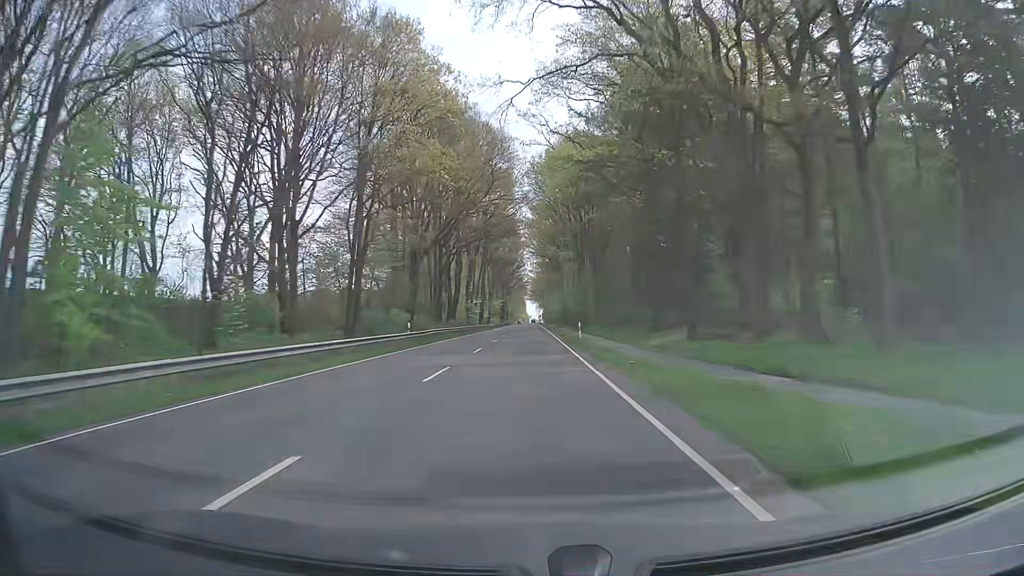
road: primary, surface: asphalt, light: Day
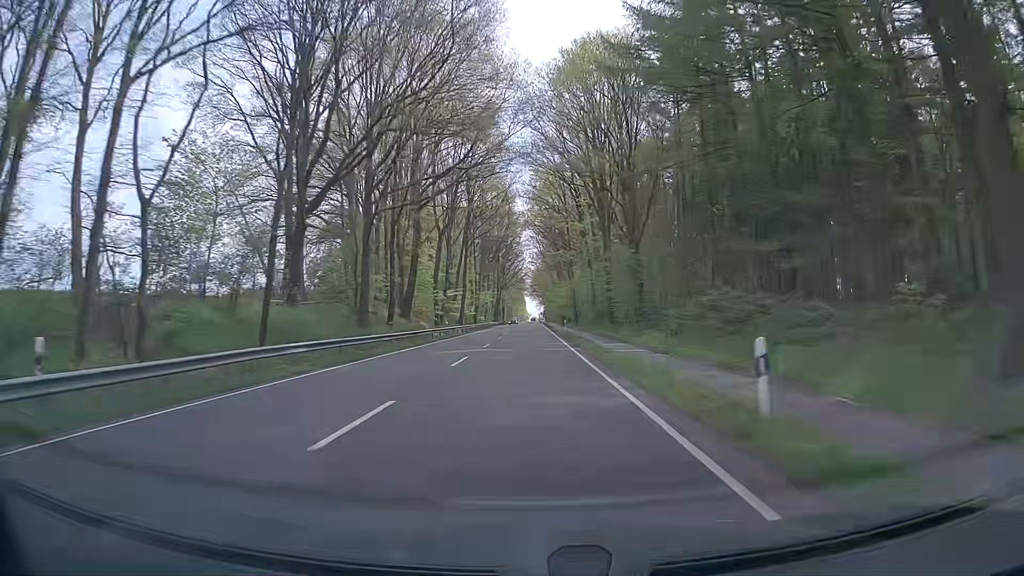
(-0.1, +31.7) m; 0°
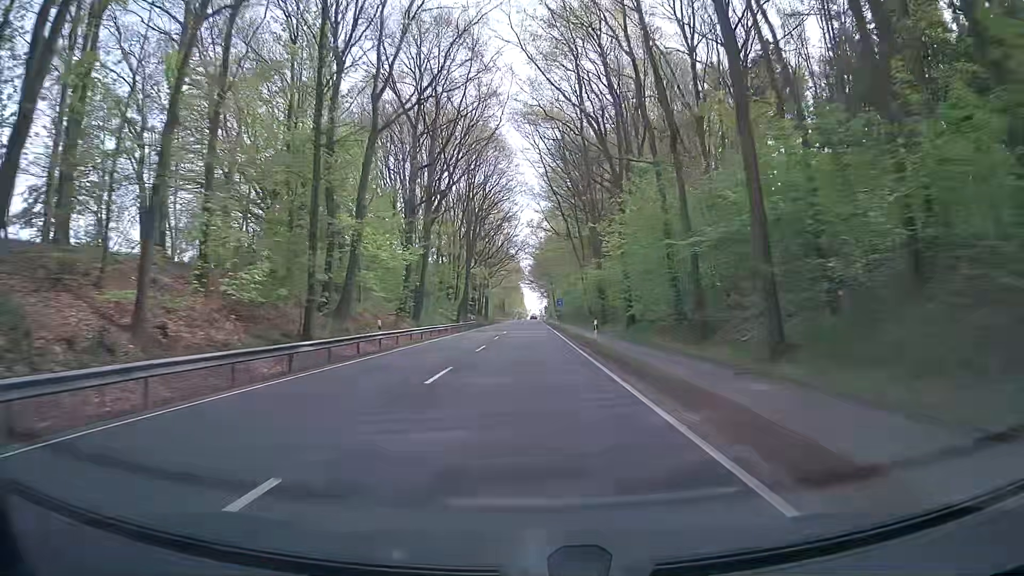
(+0.4, +77.2) m; 0°
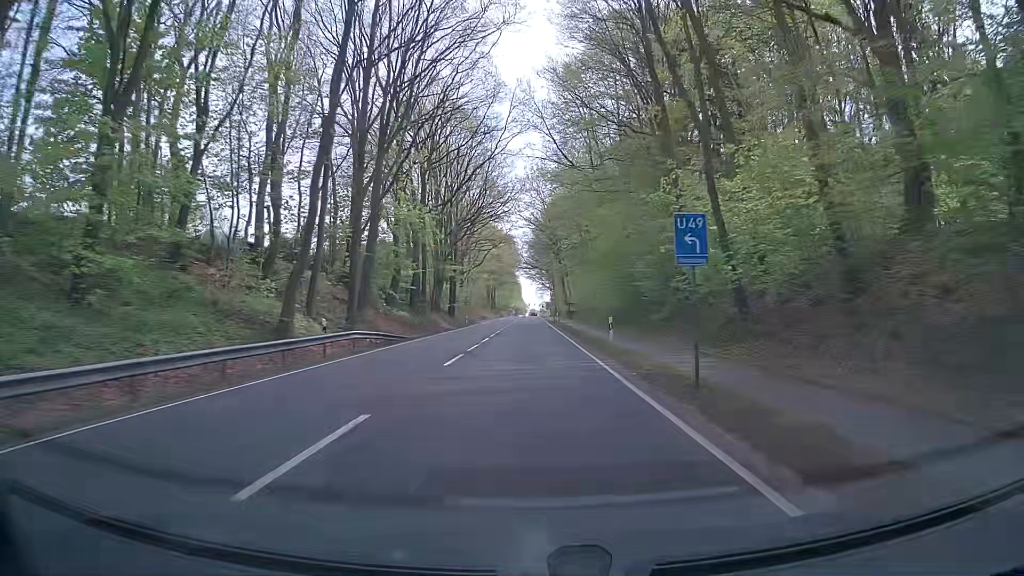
(+0.2, +56.1) m; 0°
(0, +10) (0, +20) (0, +30) (0, +40) (0, +50) (0, +60) (-1, +70) (-1, +80) (-1, +90) (-1, +100) m
